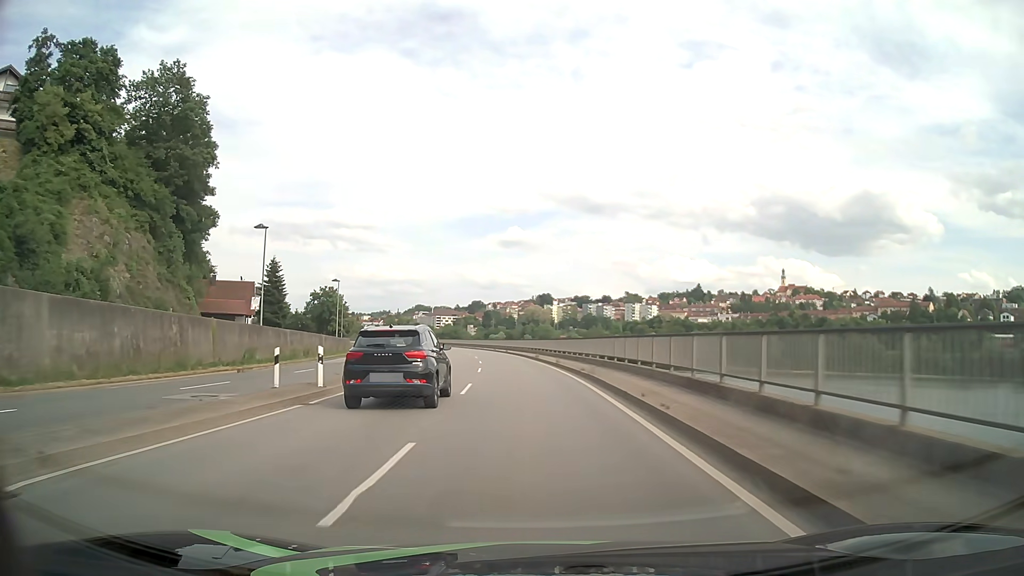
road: primary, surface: asphalt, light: Day
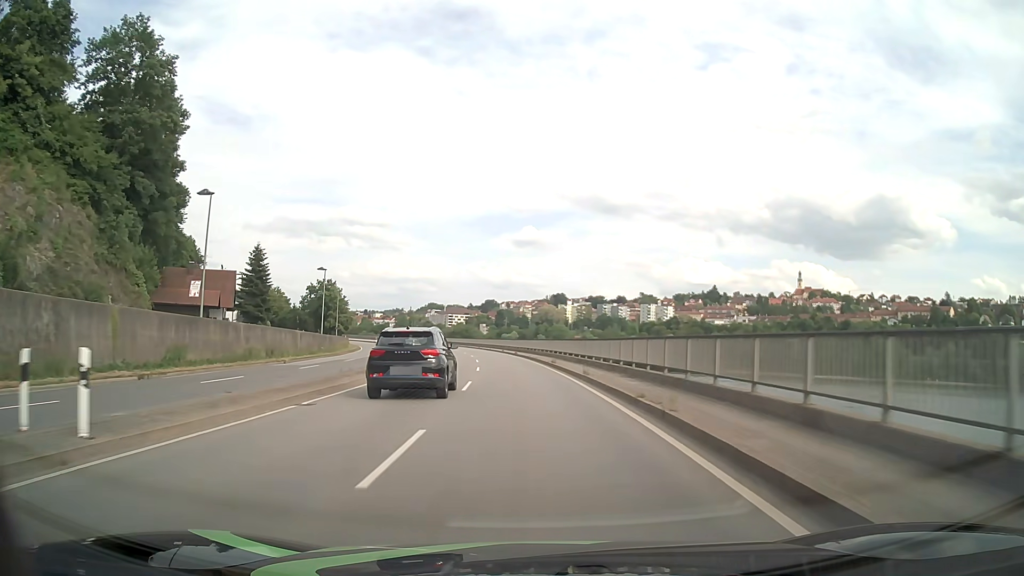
(-0.1, +10.7) m; -1°
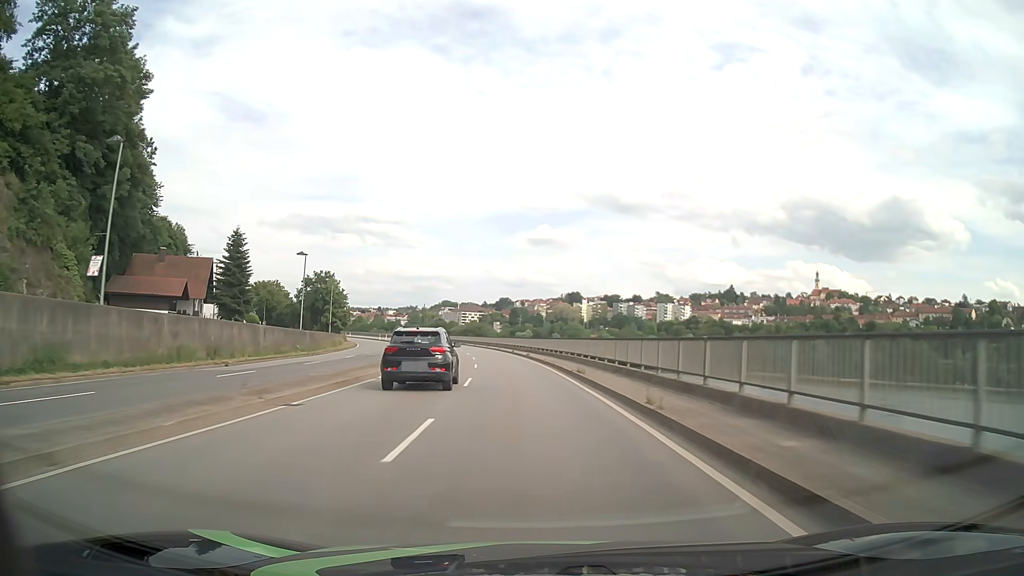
(-0.1, +10.7) m; -1°
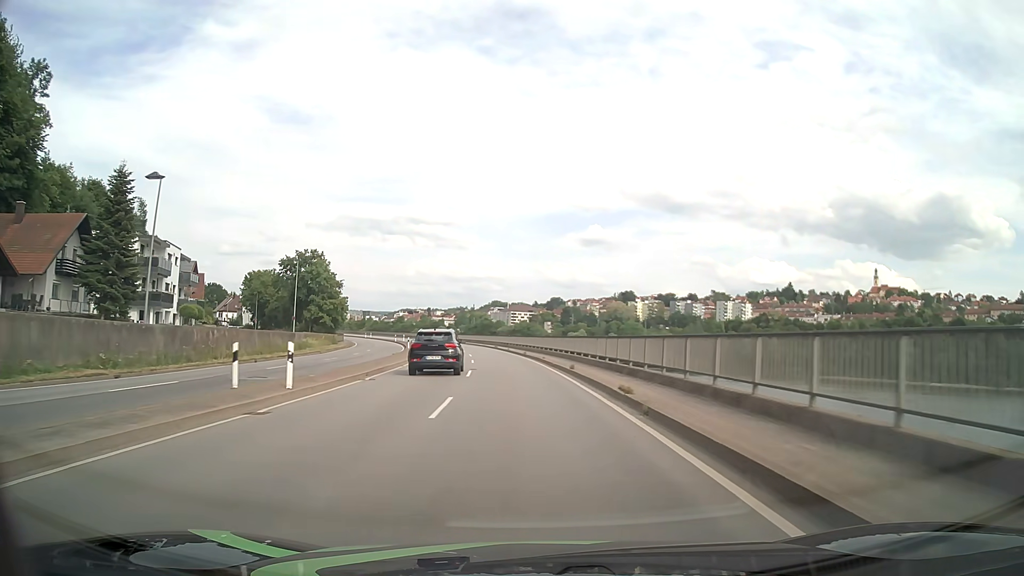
(-1.3, +32.2) m; -5°
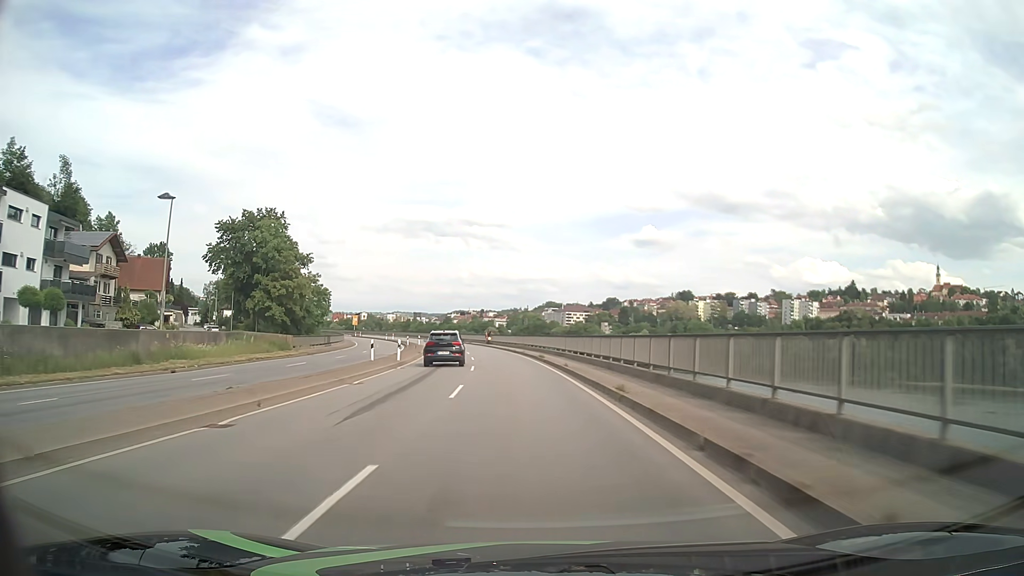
(-1.2, +32.3) m; -5°
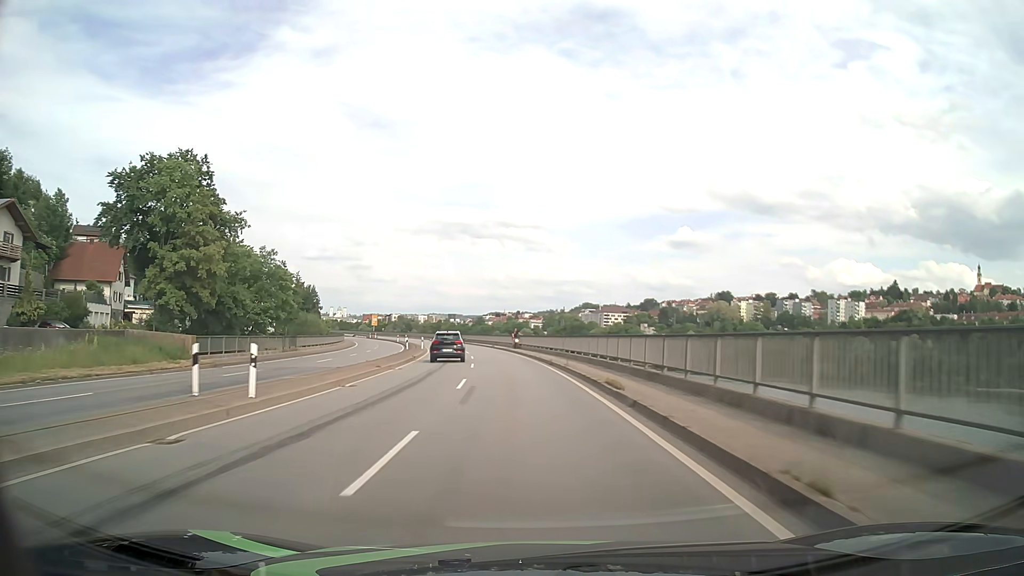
(-0.6, +21.6) m; -3°
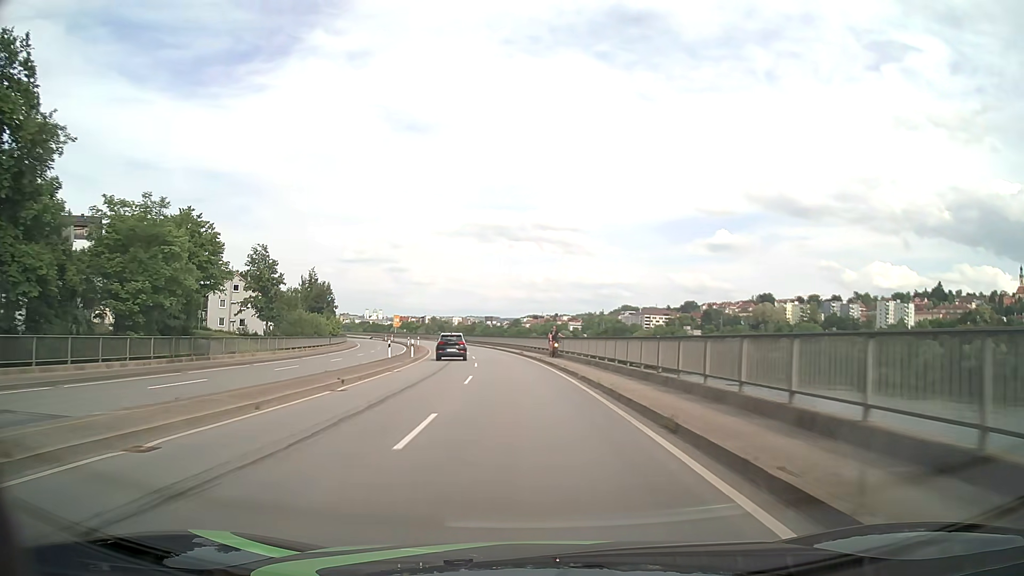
(-0.6, +21.6) m; -3°
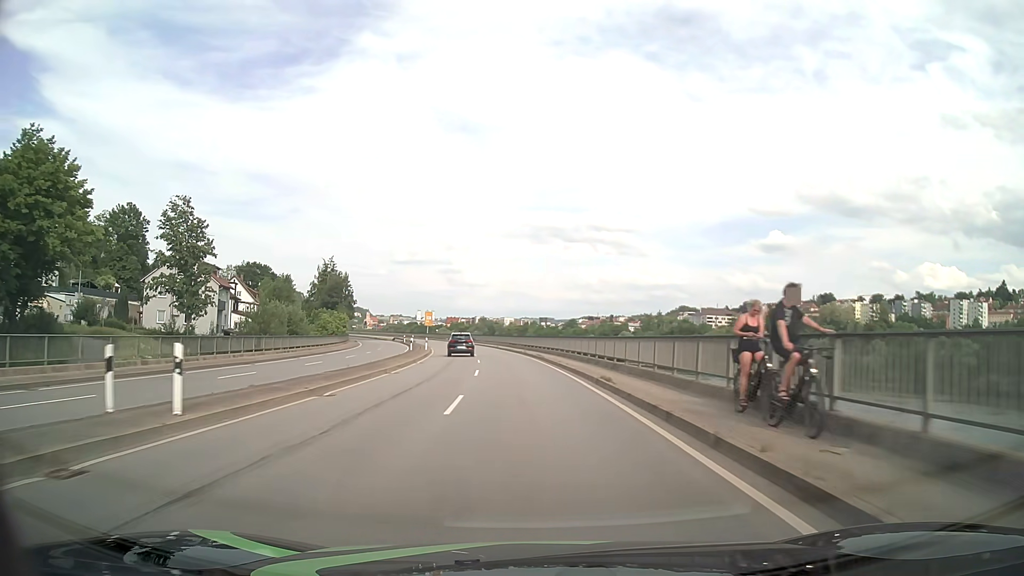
(-1.3, +32.4) m; -5°
(0, +10) (0, +20) (-1, +30) (-2, +40) (-3, +50) (-4, +60) (-5, +70) (-7, +80) (-9, +89) (-11, +99) m
